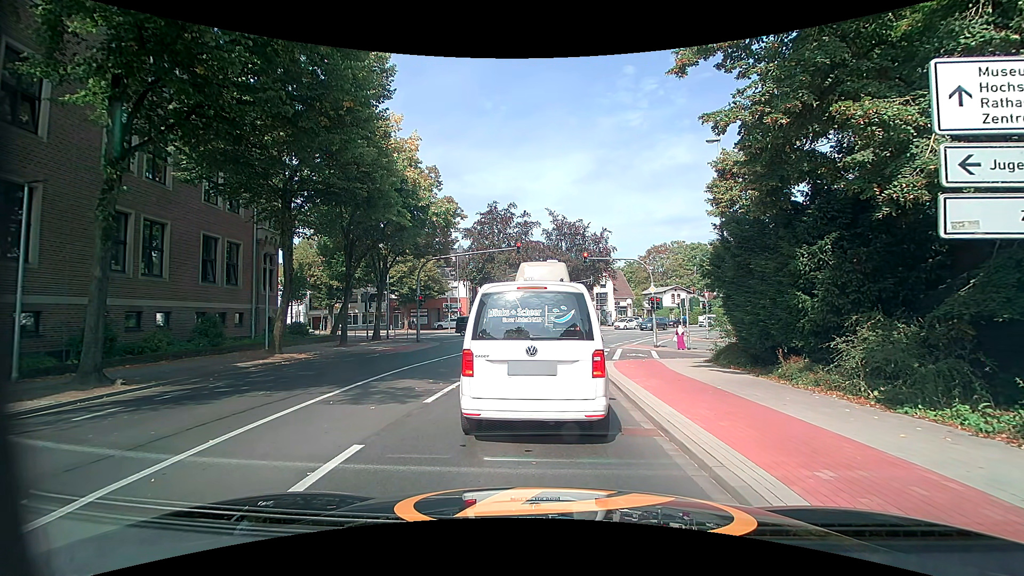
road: secondary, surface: asphalt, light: Day
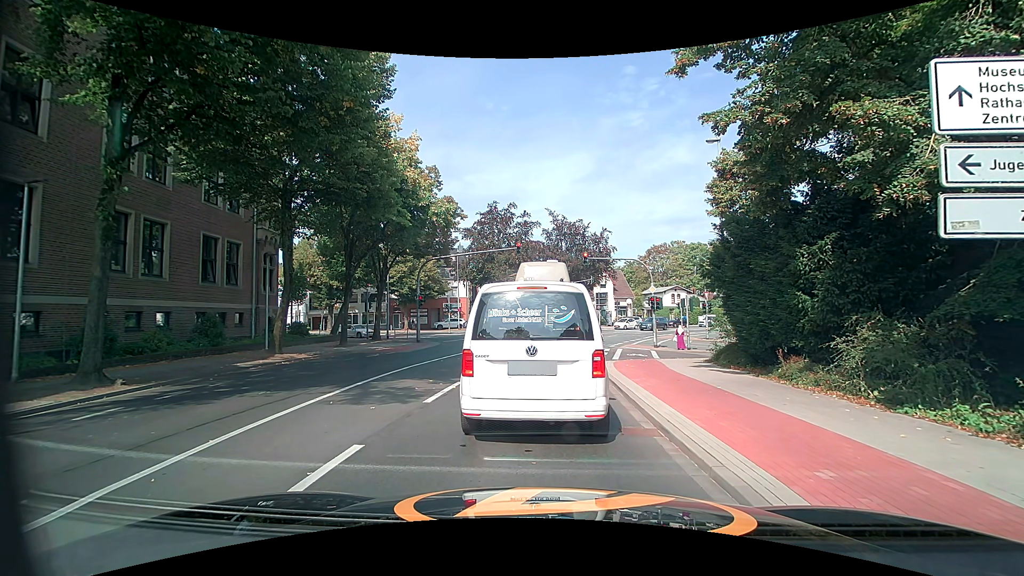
(0.0, 0.0) m; 0°
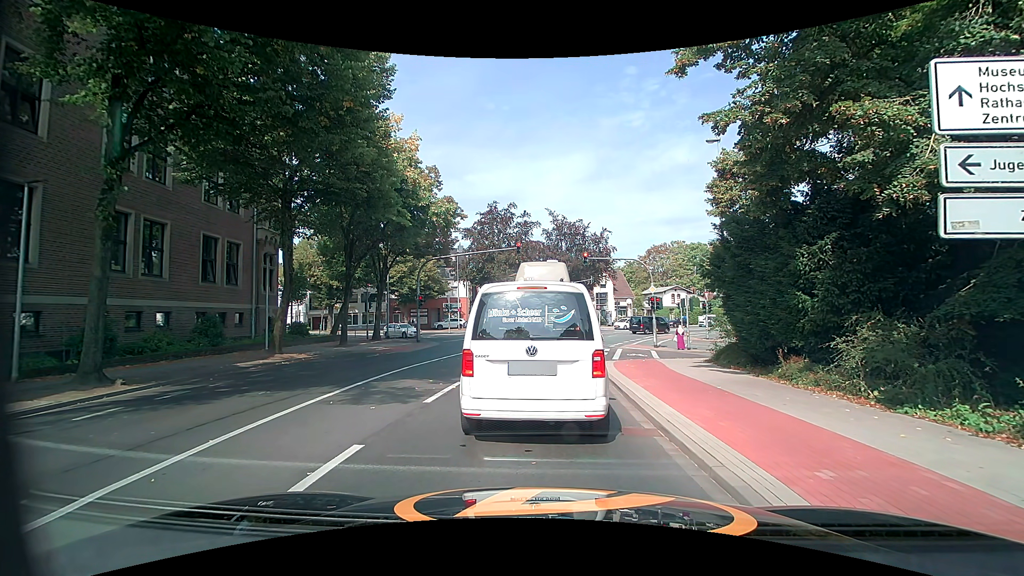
(0.0, 0.0) m; 0°
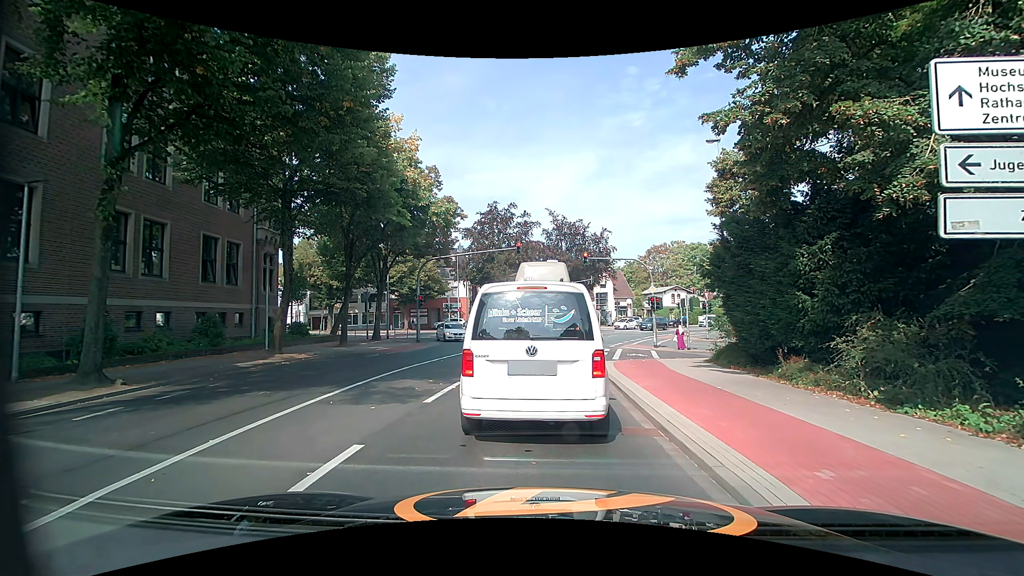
(0.0, 0.0) m; 0°
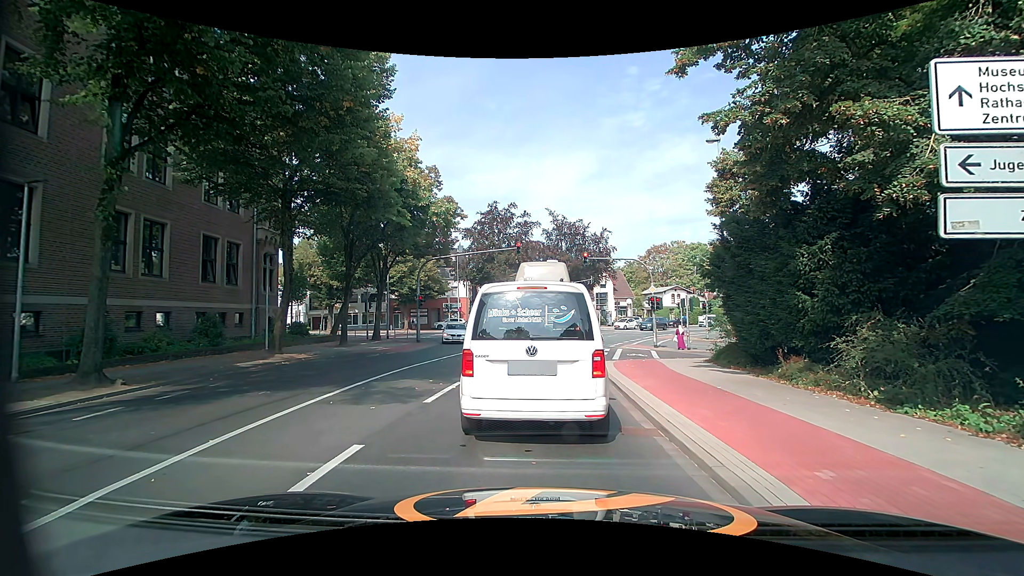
(0.0, 0.0) m; 0°
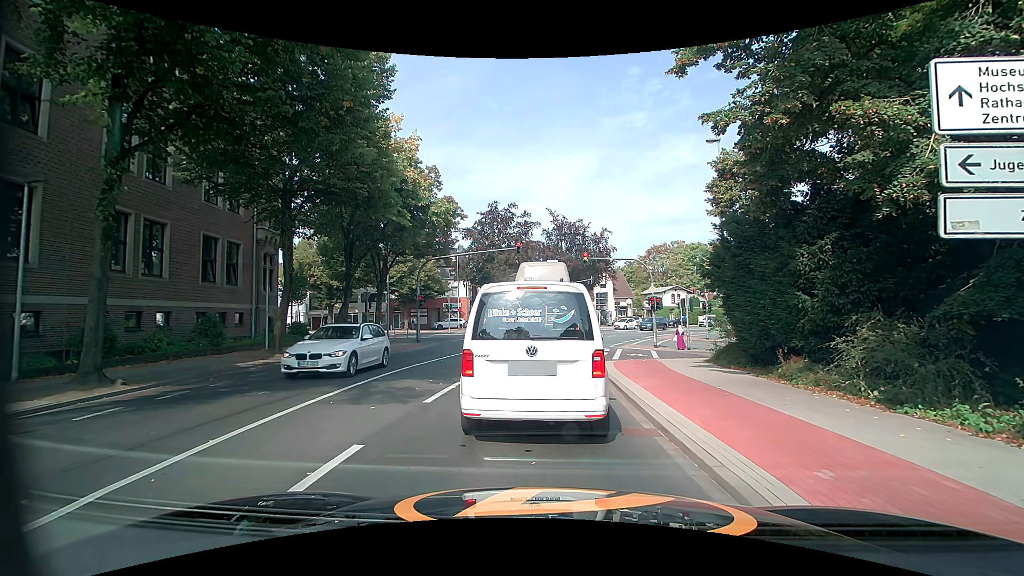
(0.0, 0.0) m; 0°
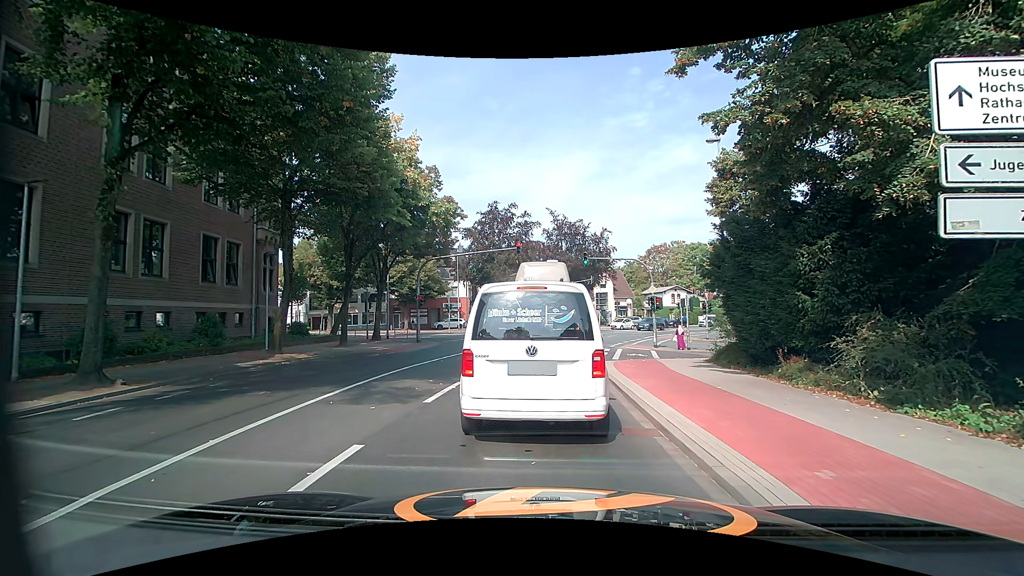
(0.0, 0.0) m; 0°
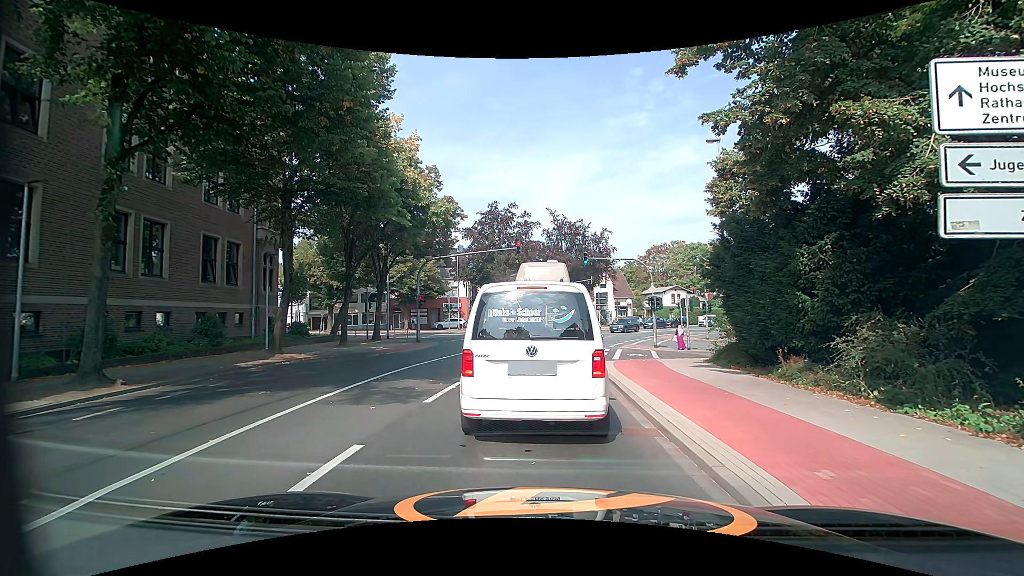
(0.0, 0.0) m; 0°
(0, +10) (0, +20) (0, +30) (+2, +40) (+5, +49) (+10, +58) (+15, +66) (+23, +73) (+31, +78) (+40, +83) m
